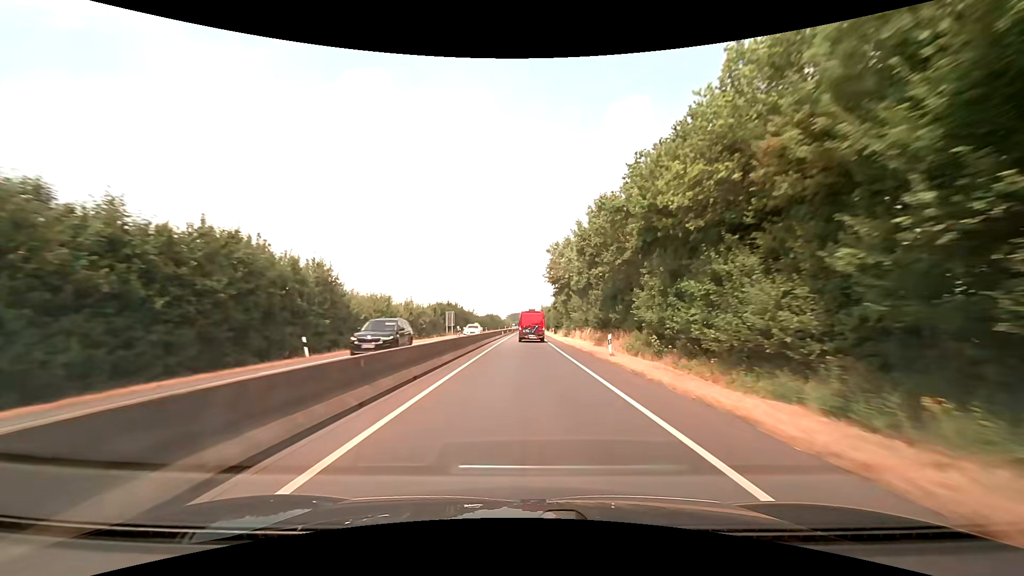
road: trunk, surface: asphalt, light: Day
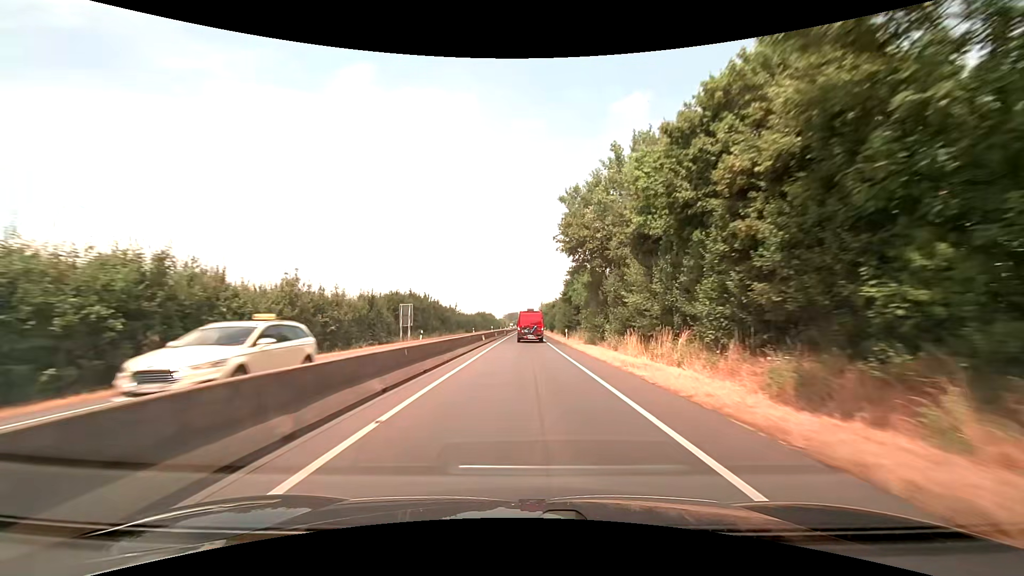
(0.0, +26.5) m; 0°
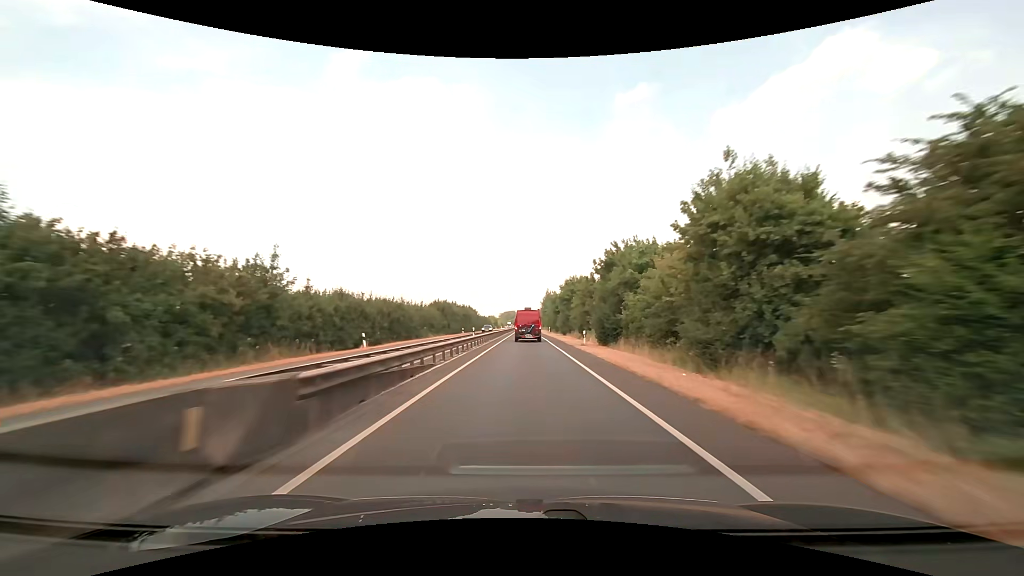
(+0.1, +65.9) m; 0°
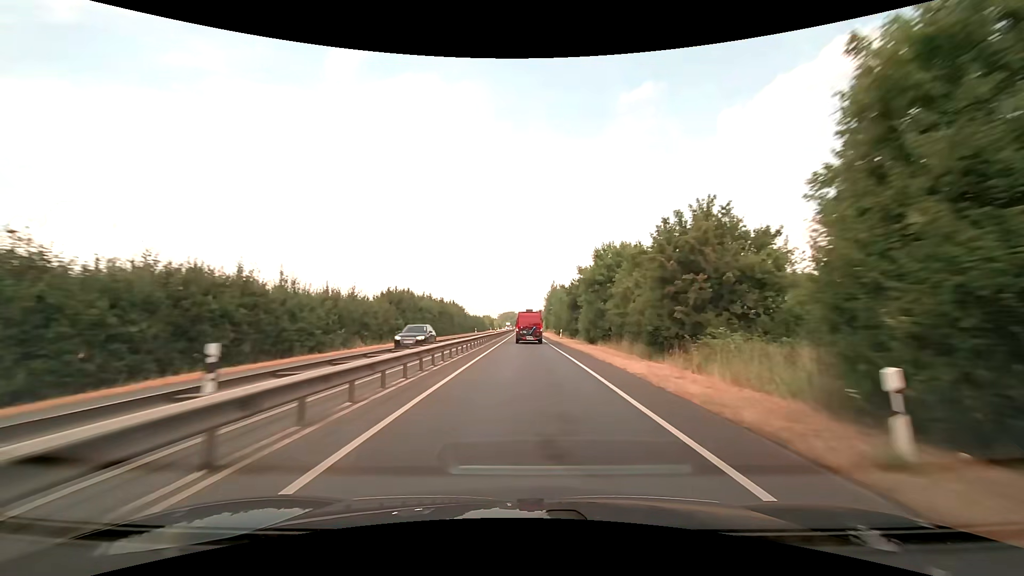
(+0.1, +26.2) m; 0°
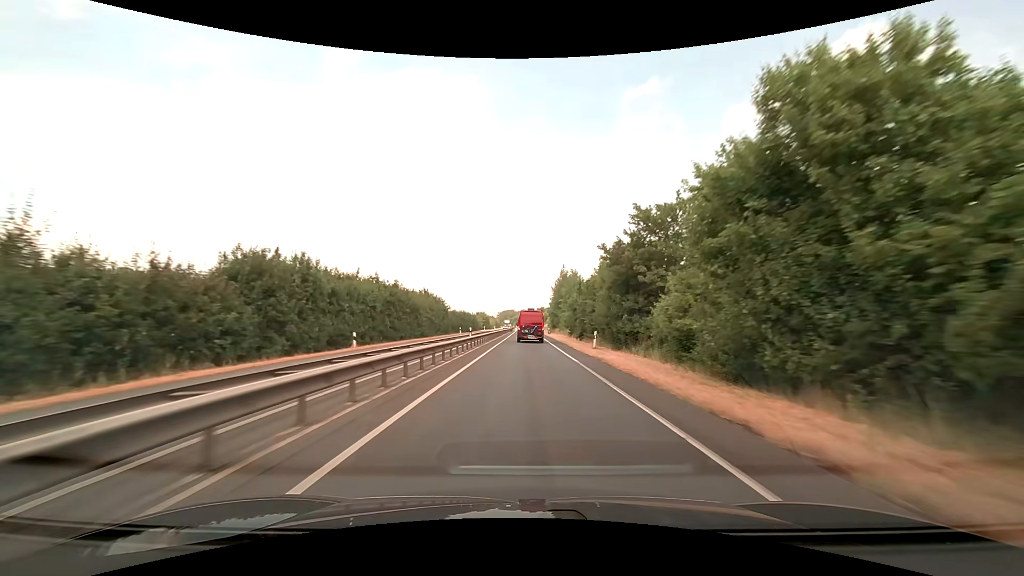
(-0.2, +26.2) m; 0°
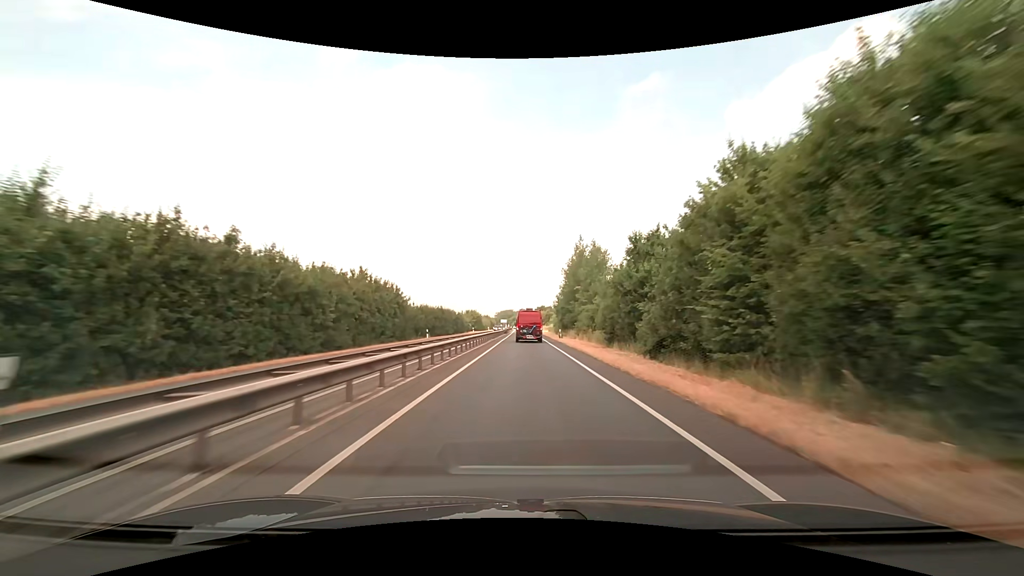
(0.0, +26.2) m; 0°
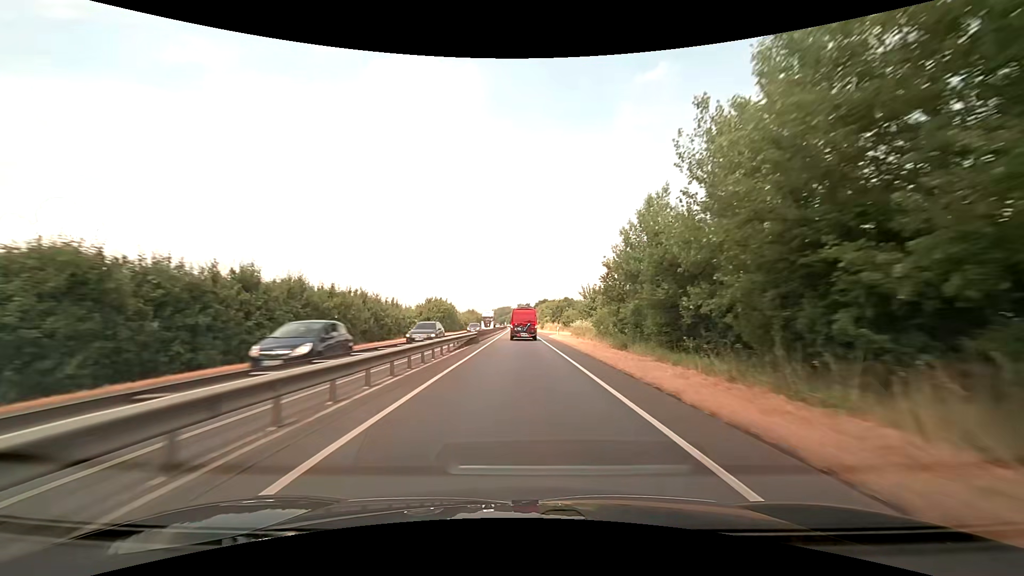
(+0.2, +52.3) m; 0°
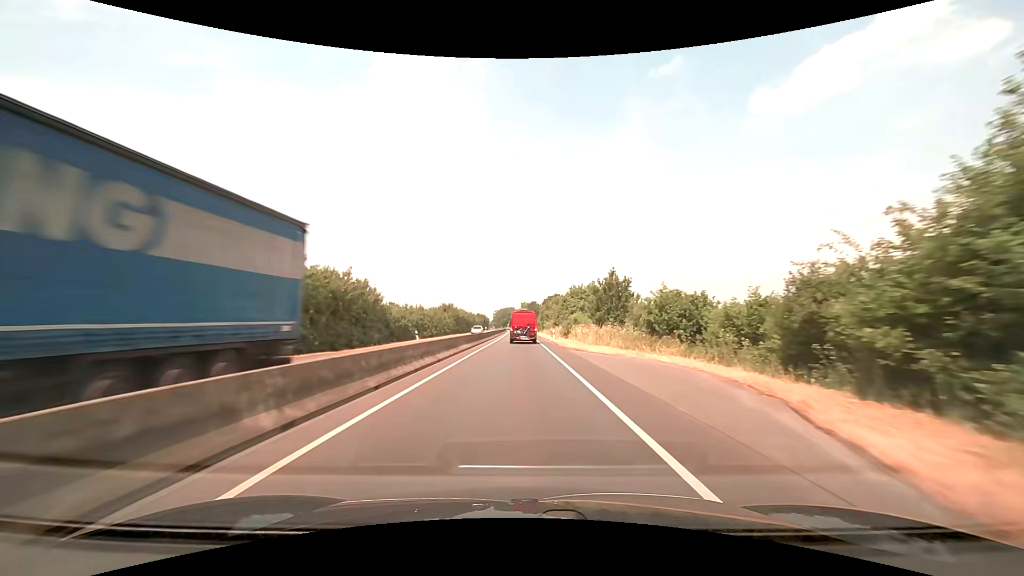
(0.0, +52.2) m; 0°
(0, +10) (0, +20) (0, +30) (0, +40) (0, +50) (-1, +60) (-1, +70) (-1, +80) (-1, +90) (-1, +100) m
